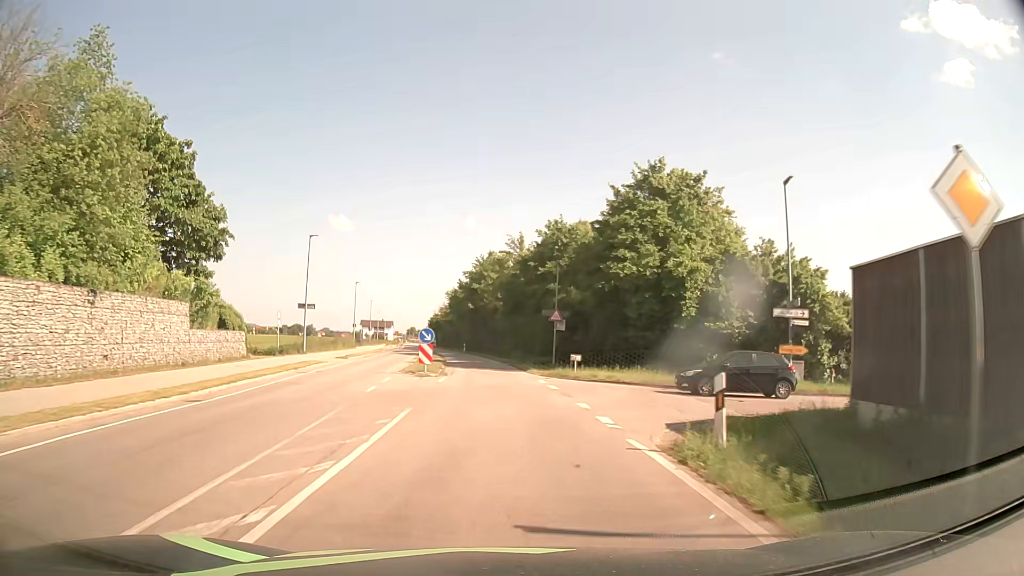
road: secondary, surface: asphalt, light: Day
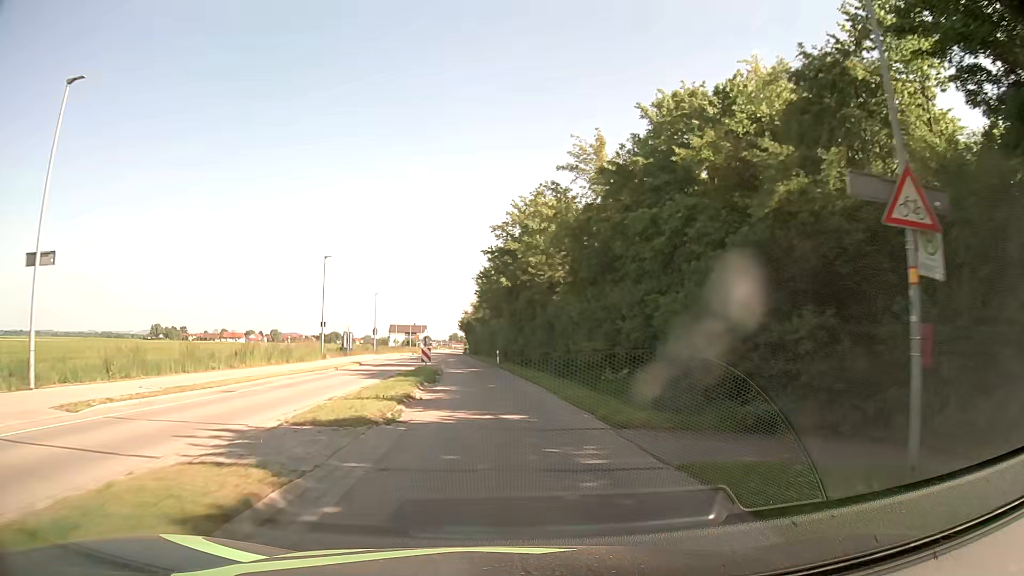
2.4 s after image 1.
(-1.0, +31.9) m; -4°
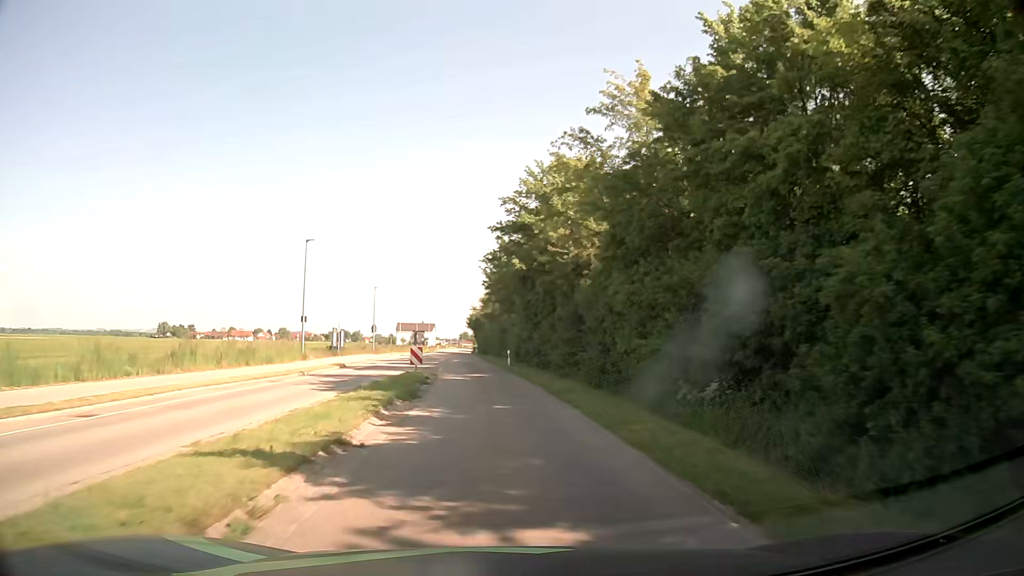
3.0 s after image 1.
(-0.1, +8.0) m; -1°
